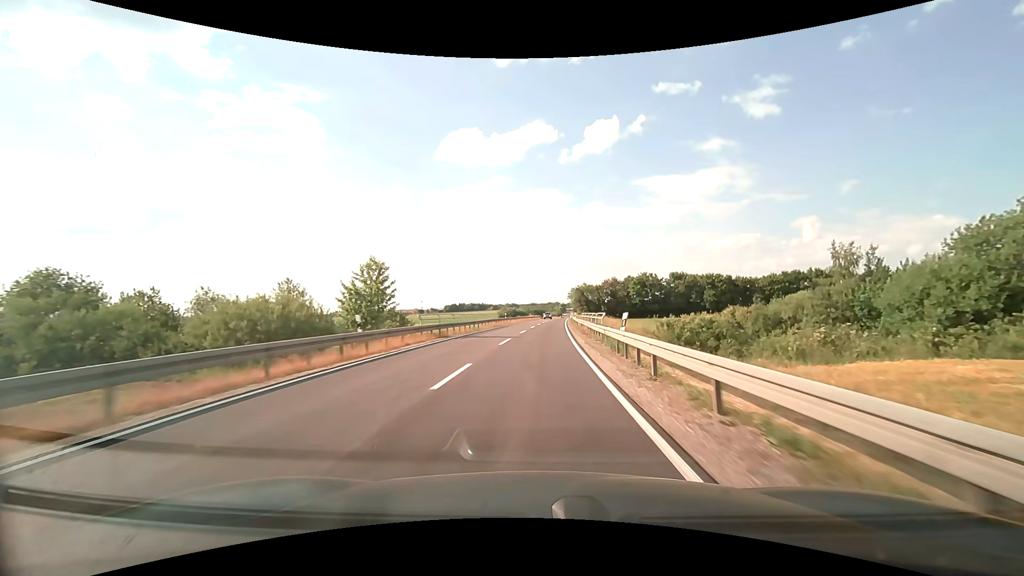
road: secondary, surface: asphalt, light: Day
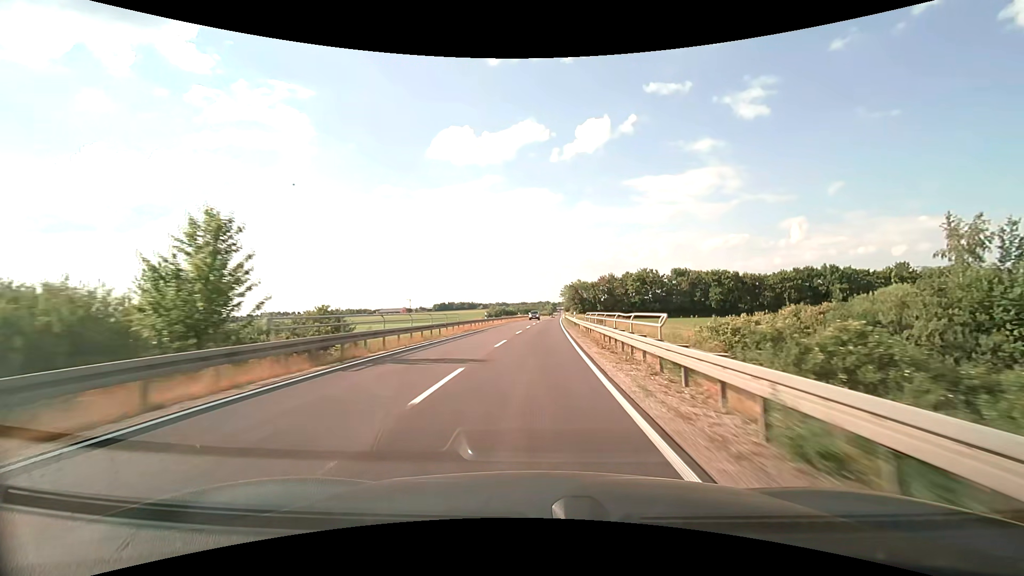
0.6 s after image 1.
(+0.1, +13.4) m; +1°
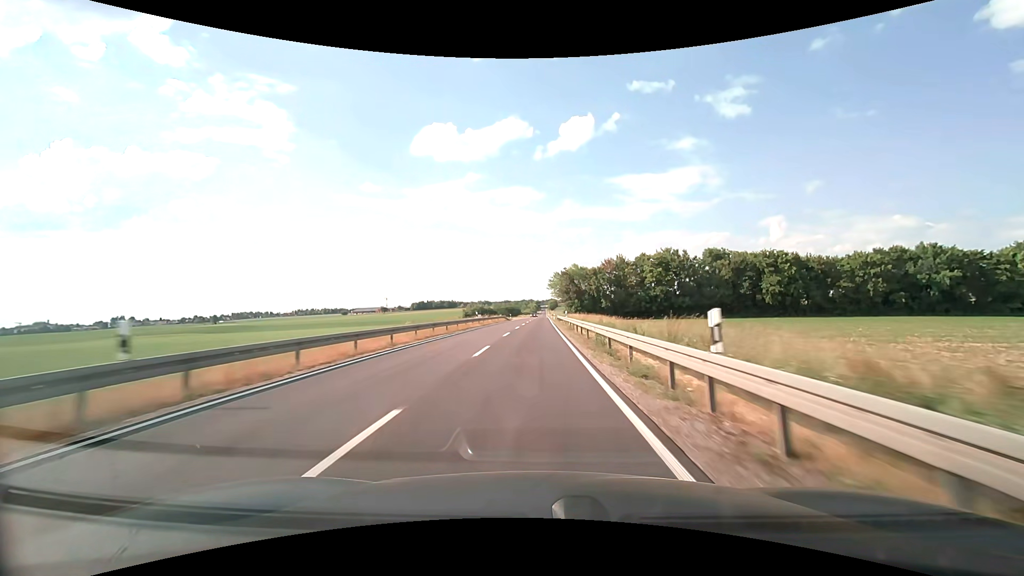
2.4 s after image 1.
(+0.9, +40.9) m; +2°
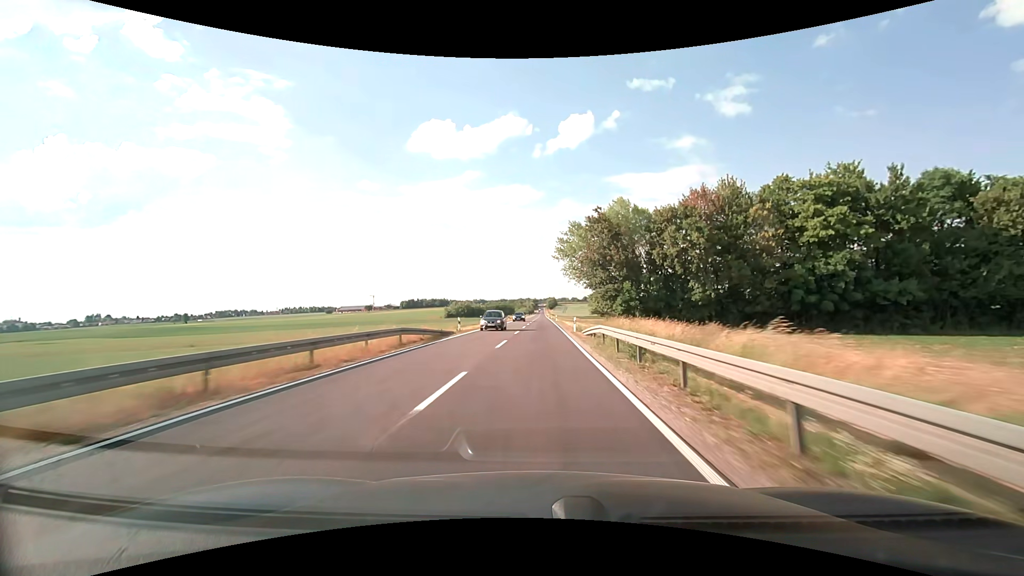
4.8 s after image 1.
(+0.2, +56.2) m; 0°
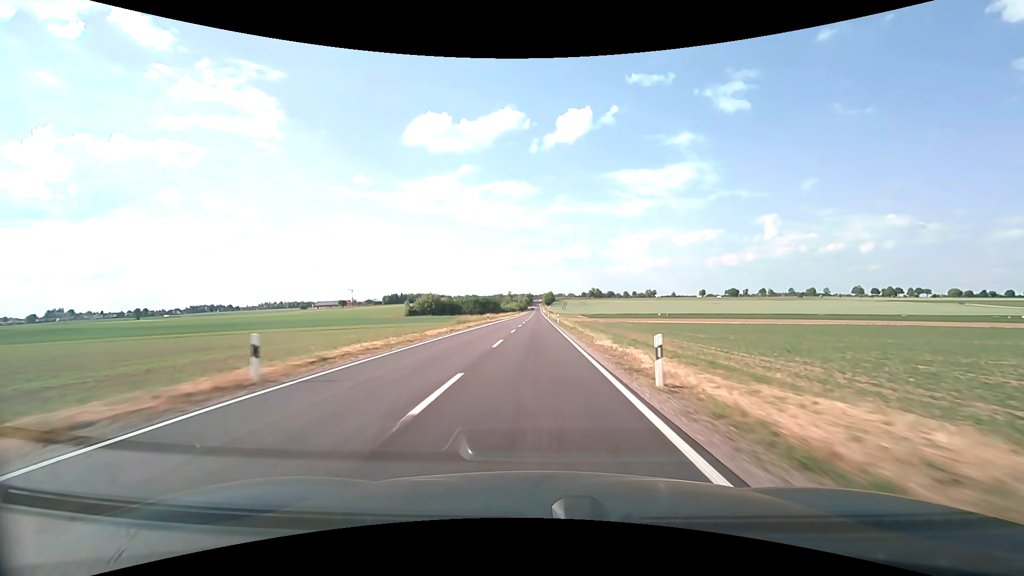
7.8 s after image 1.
(+0.7, +72.6) m; +1°
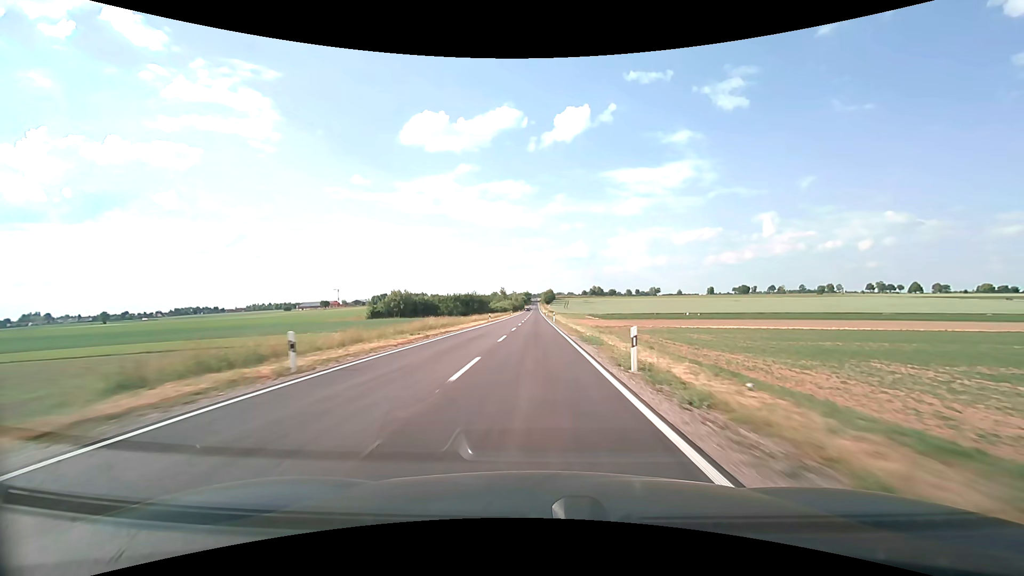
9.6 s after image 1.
(0.0, +44.8) m; 0°
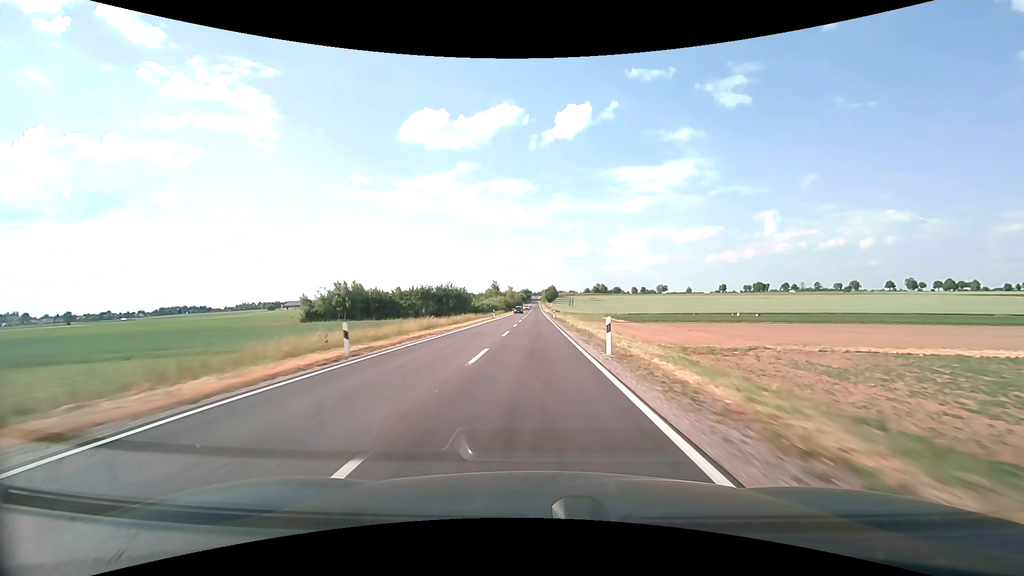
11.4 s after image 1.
(-0.1, +45.5) m; 0°
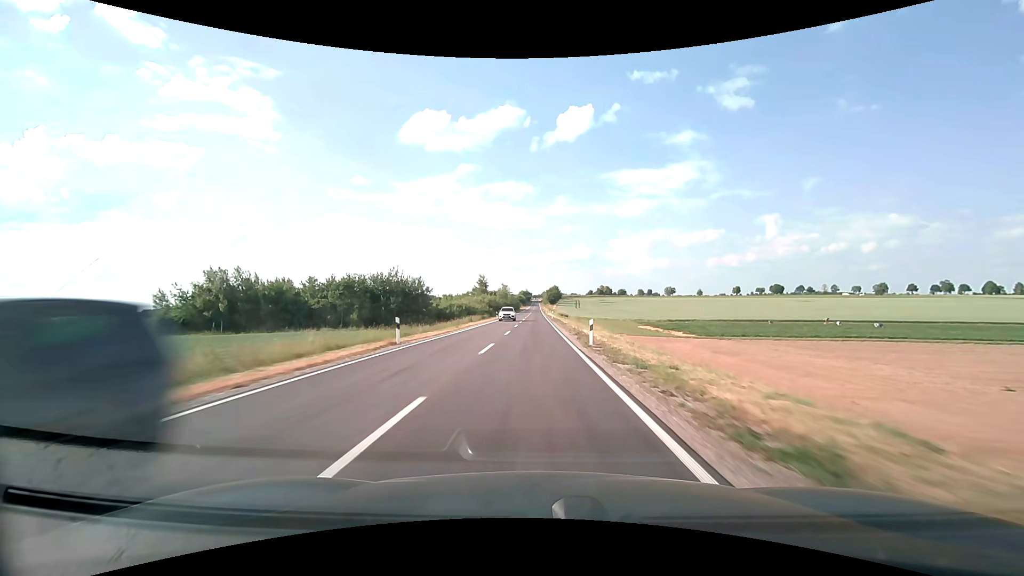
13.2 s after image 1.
(0.0, +44.9) m; 0°
(0, +10) (0, +20) (0, +30) (0, +40) (0, +50) (0, +60) (0, +70) (0, +80) (0, +90) (0, +100) m
